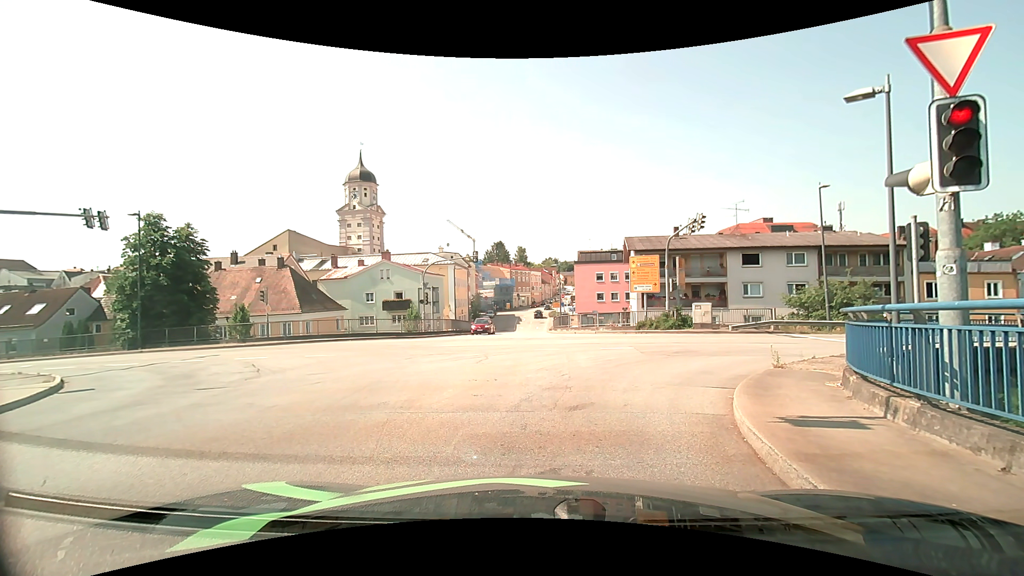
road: secondary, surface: asphalt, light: Day
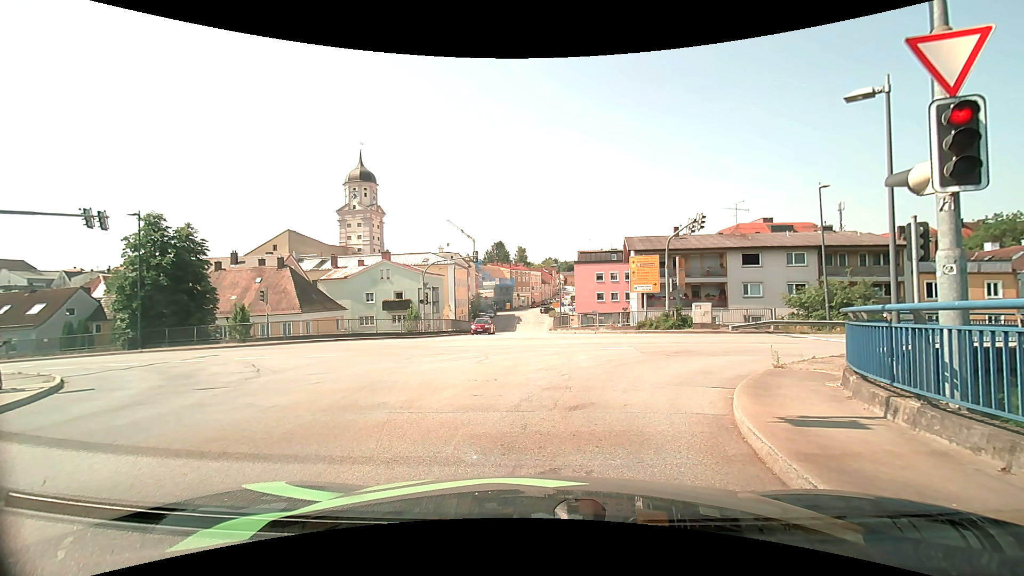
(0.0, 0.0) m; 0°
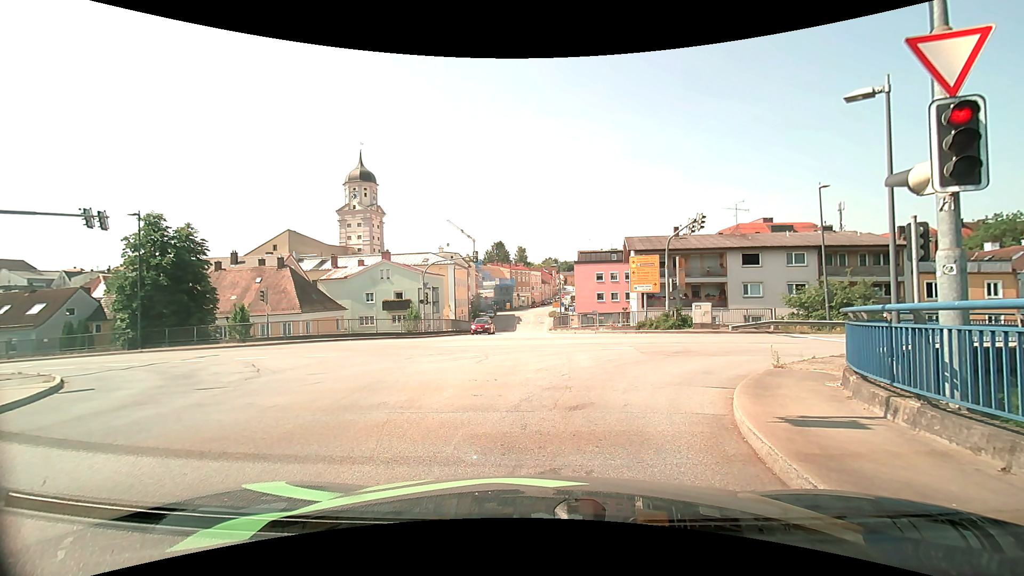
(0.0, 0.0) m; 0°
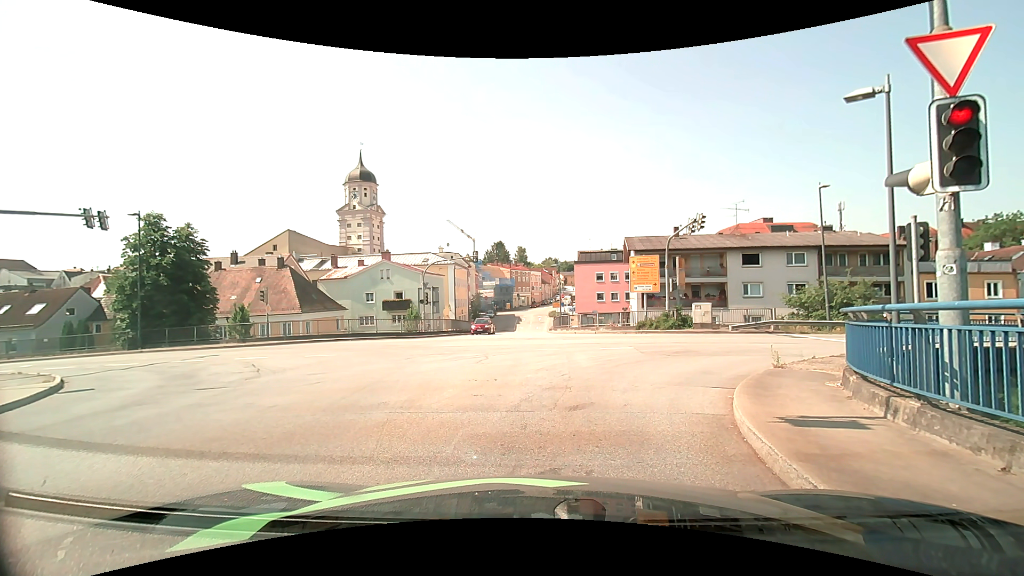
(0.0, 0.0) m; 0°
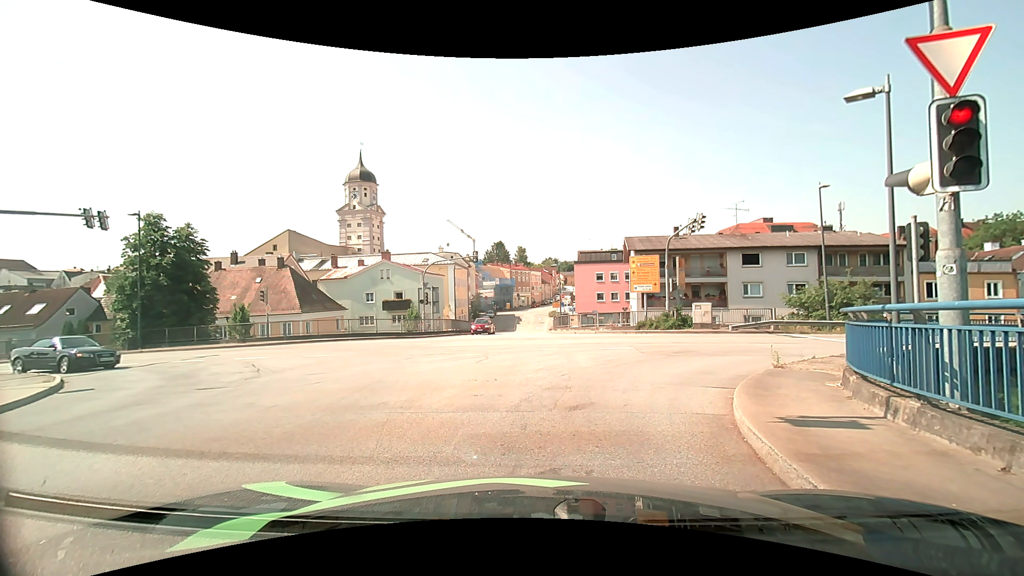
(0.0, 0.0) m; 0°
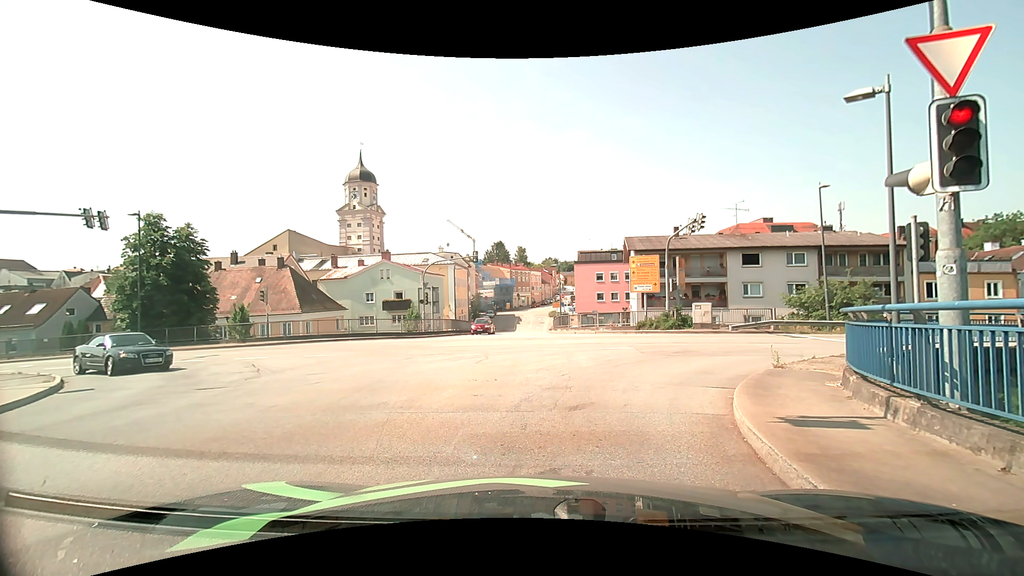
(0.0, 0.0) m; 0°
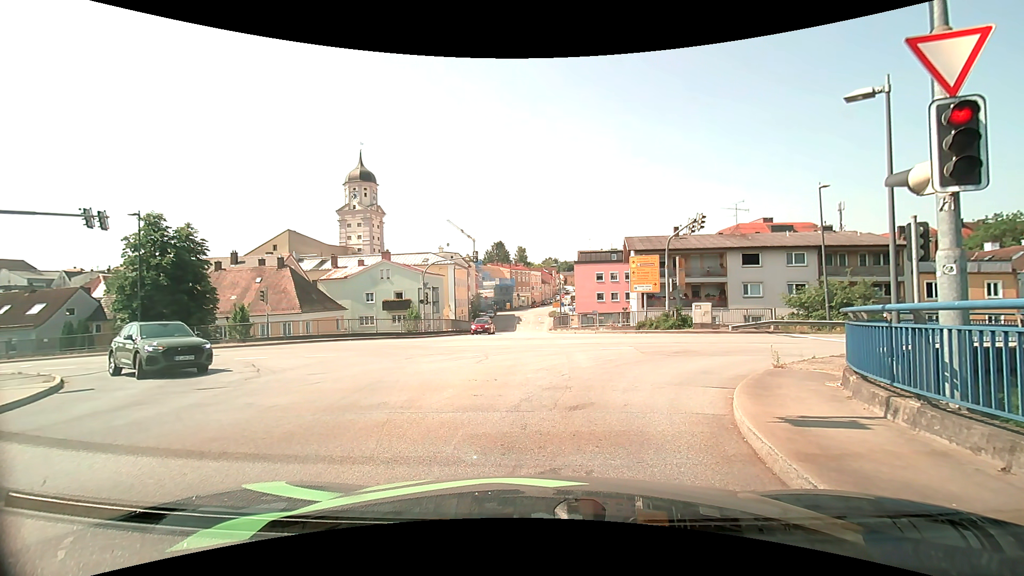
(0.0, 0.0) m; 0°
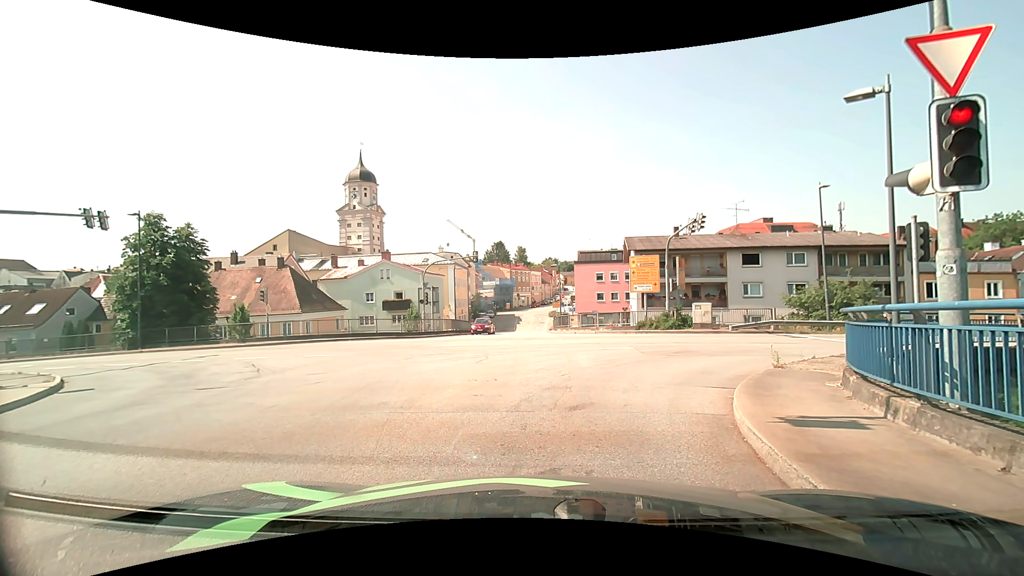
(0.0, 0.0) m; 0°
